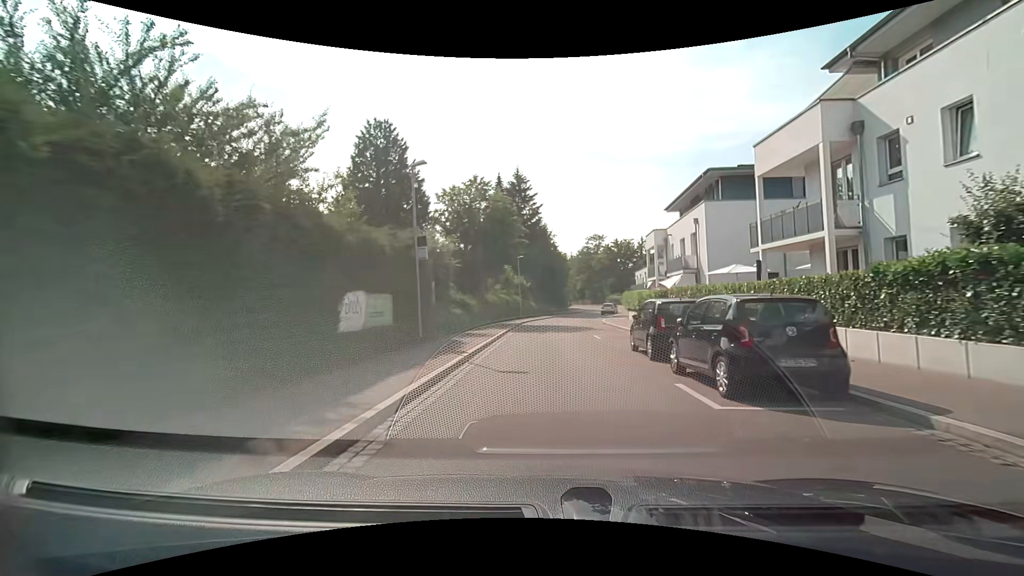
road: tertiary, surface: asphalt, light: Day
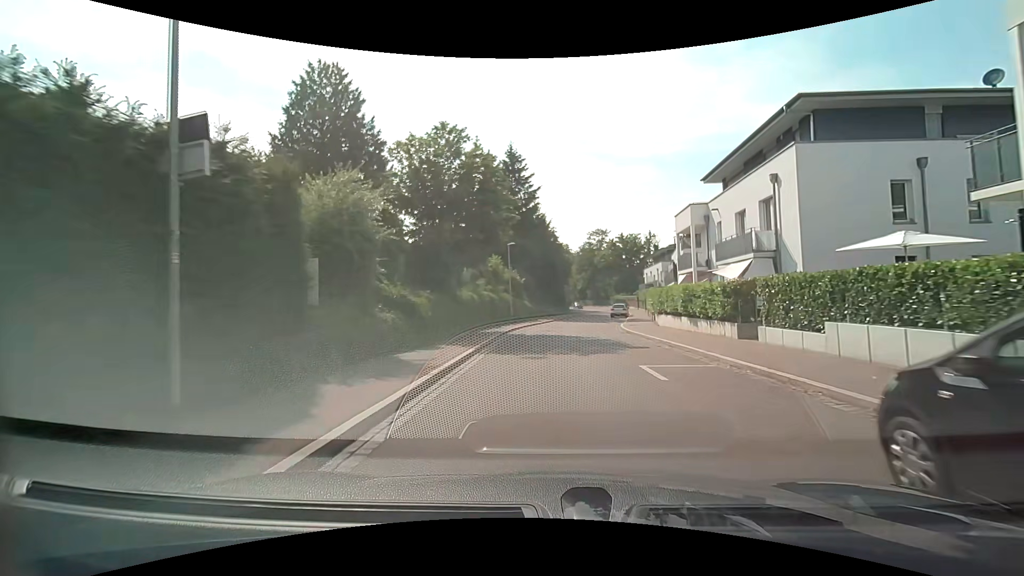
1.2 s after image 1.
(+0.1, +11.0) m; 0°
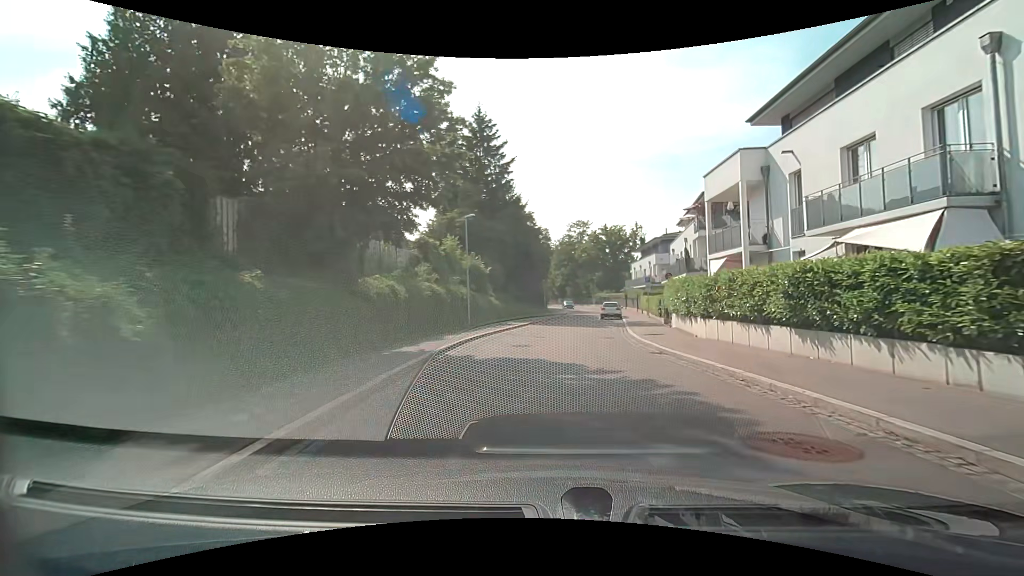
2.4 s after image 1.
(+0.1, +11.2) m; +2°
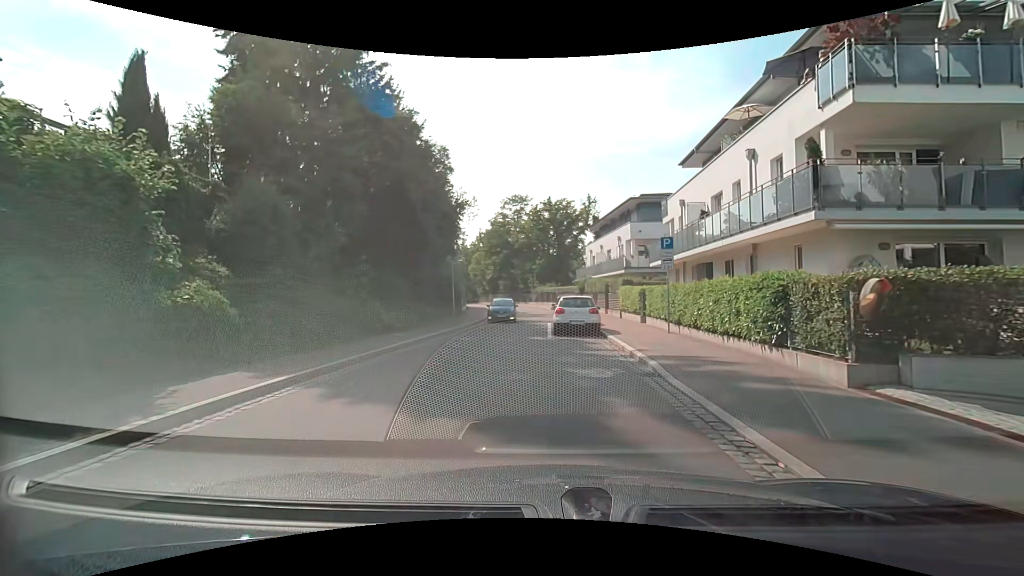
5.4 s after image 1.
(+1.9, +23.8) m; +8°
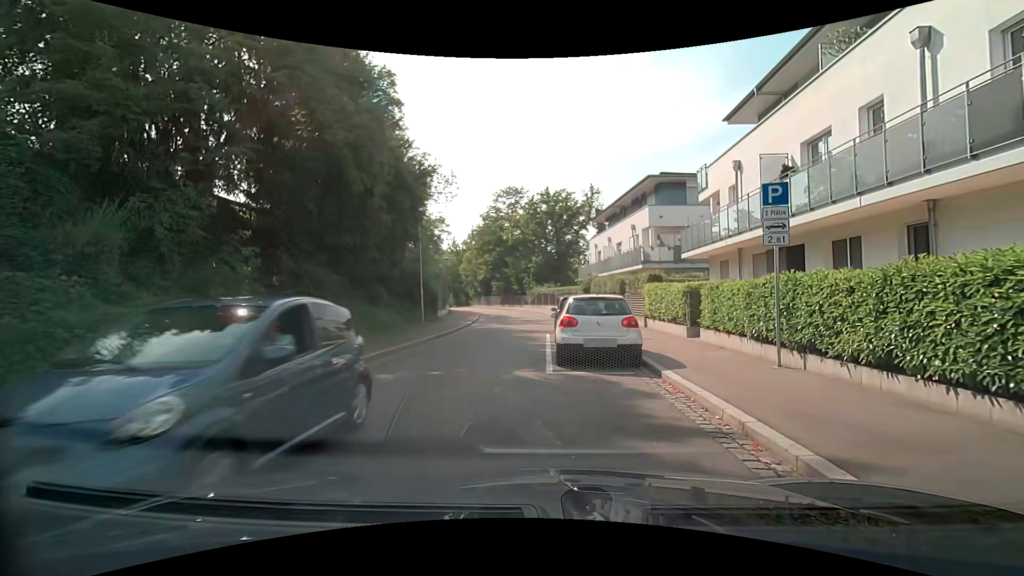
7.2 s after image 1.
(-0.1, +7.8) m; 0°
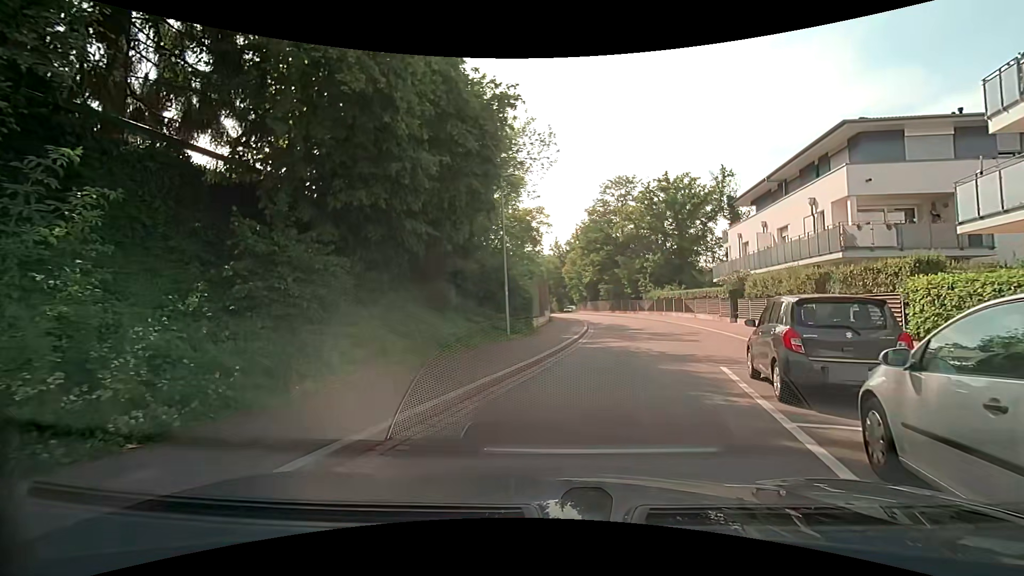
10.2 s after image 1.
(-0.8, +8.5) m; -13°
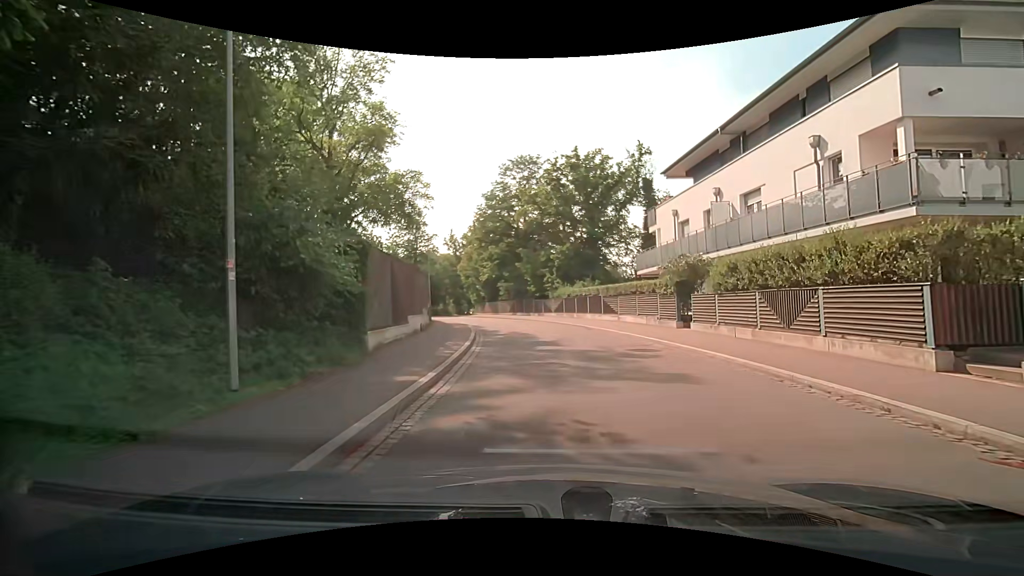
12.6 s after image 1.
(+1.0, +11.2) m; +11°
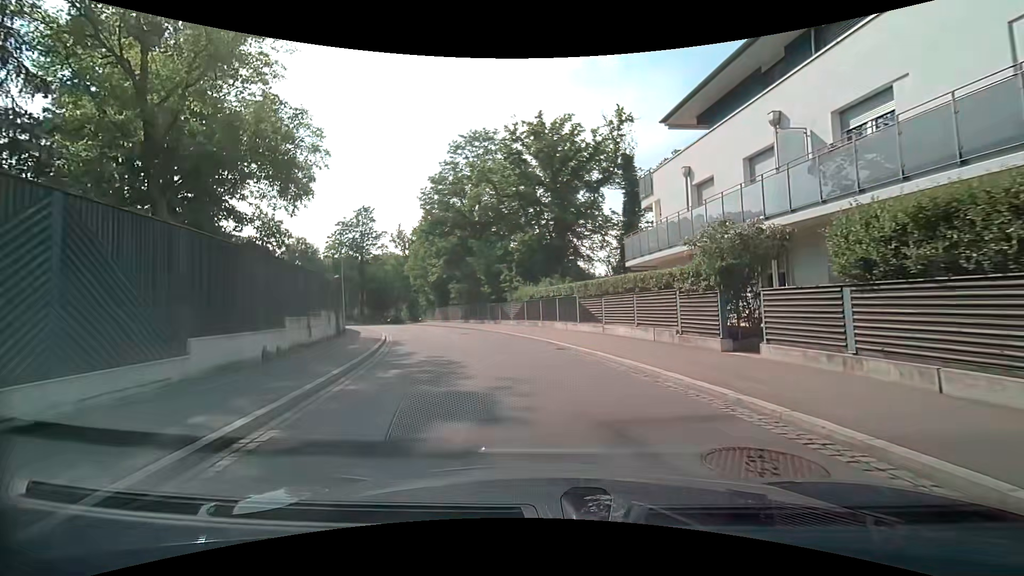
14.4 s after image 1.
(+0.5, +10.1) m; +4°
(0, +10) (-2, +20) (-4, +30) (-7, +39) (-11, +48) (-15, +58) (-18, +67) (-21, +77) (-22, +87) (-22, +97) m
